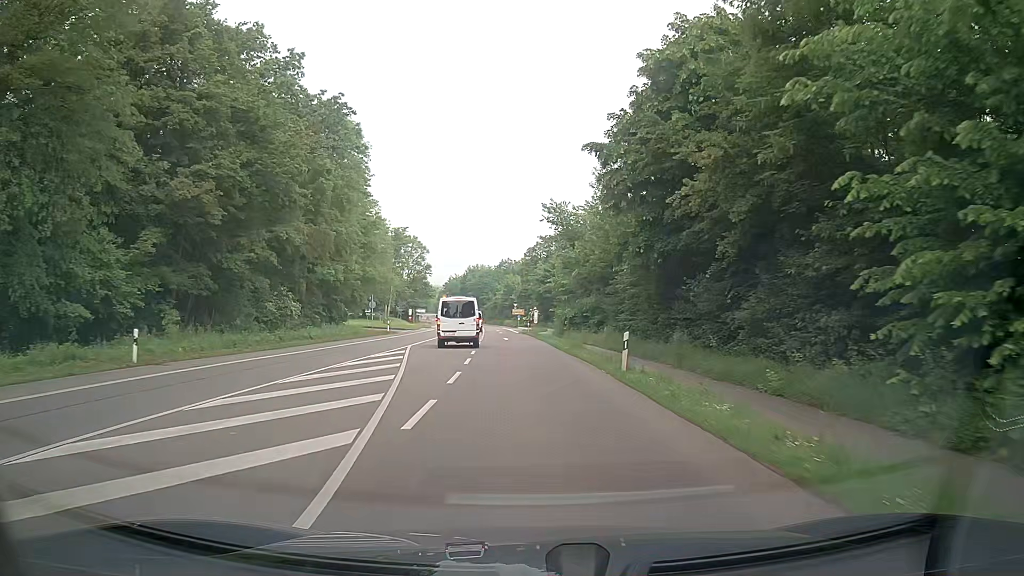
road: secondary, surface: asphalt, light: Day
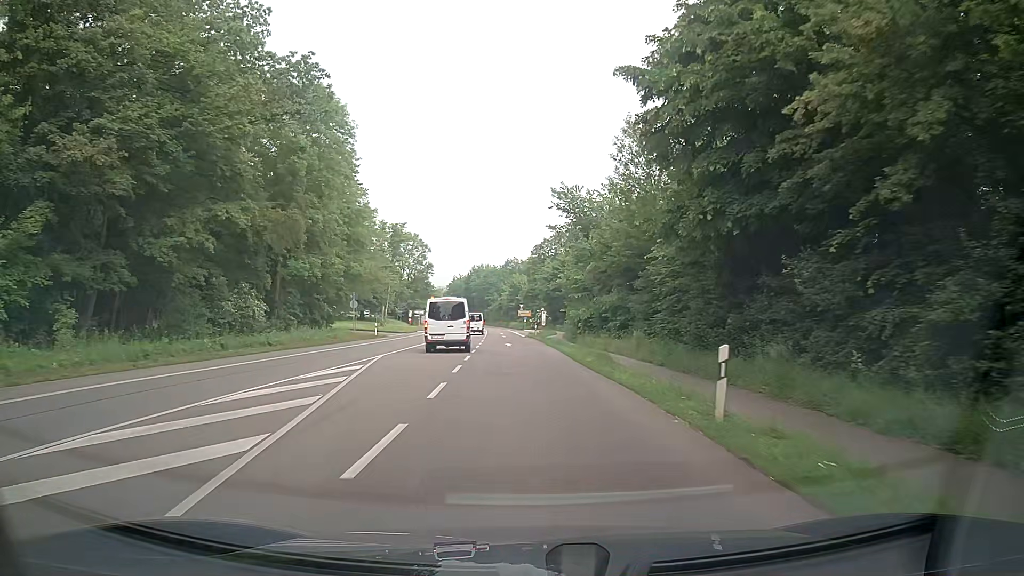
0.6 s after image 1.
(-0.1, +8.5) m; -1°
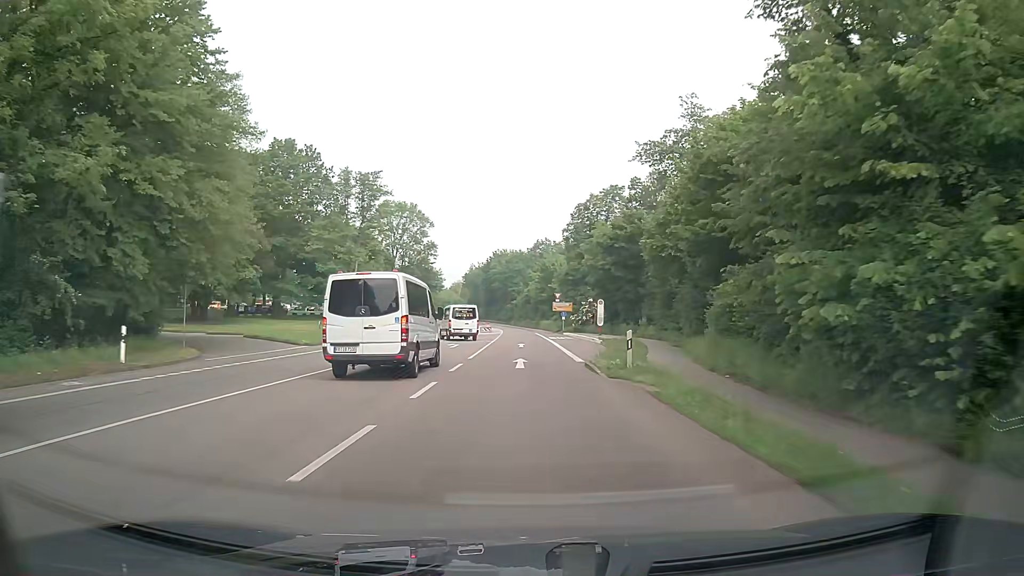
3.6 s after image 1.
(-1.0, +42.6) m; -3°
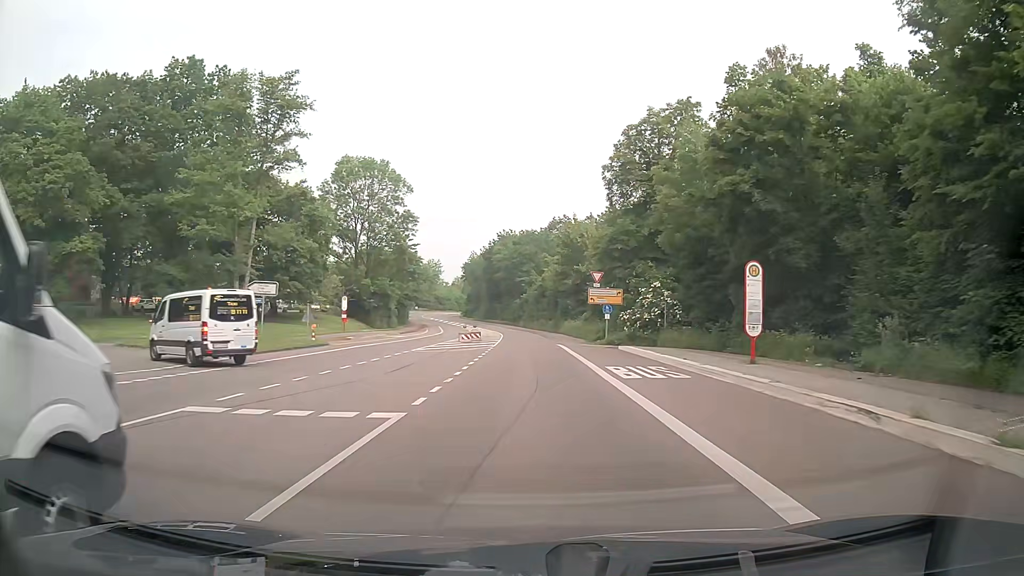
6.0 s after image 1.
(-0.2, +34.4) m; -1°
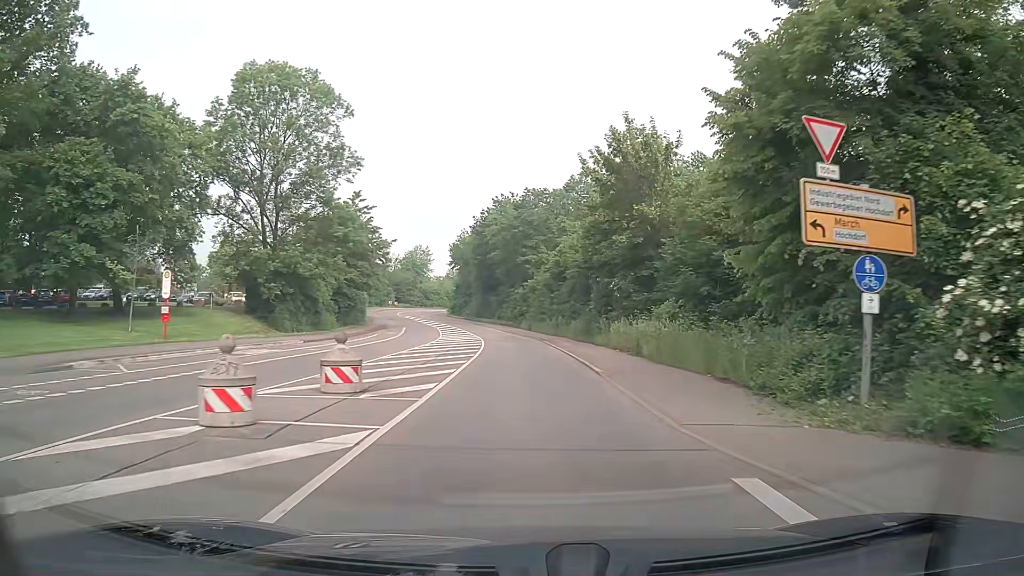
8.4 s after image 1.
(-0.3, +34.7) m; -1°
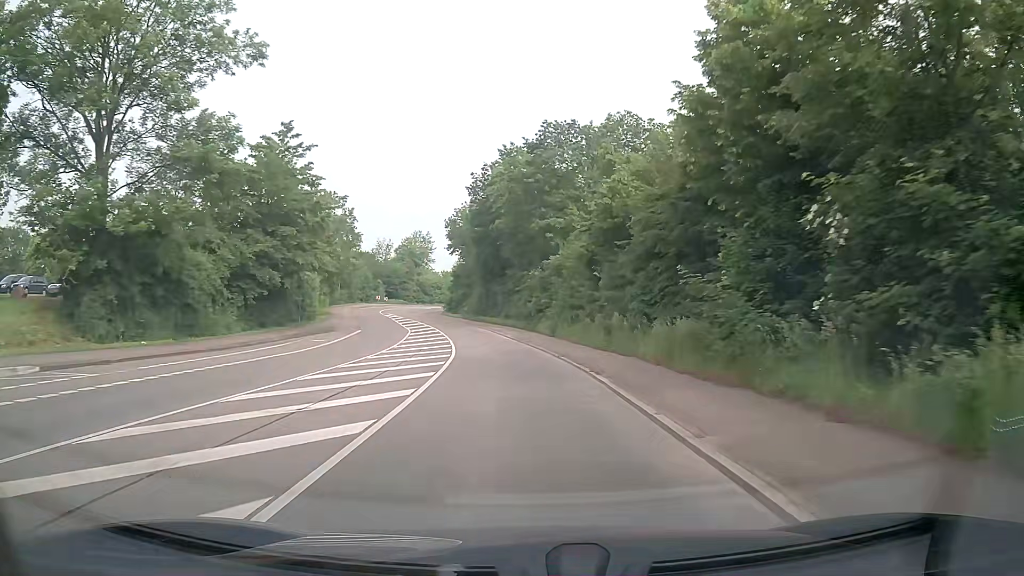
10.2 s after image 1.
(-0.2, +26.2) m; -1°
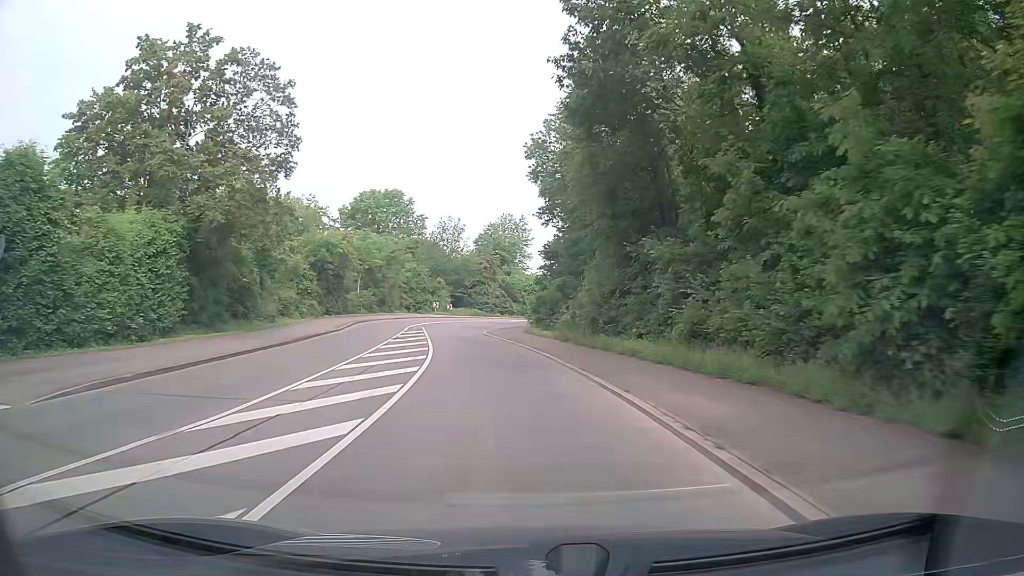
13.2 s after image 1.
(-3.1, +41.1) m; -10°
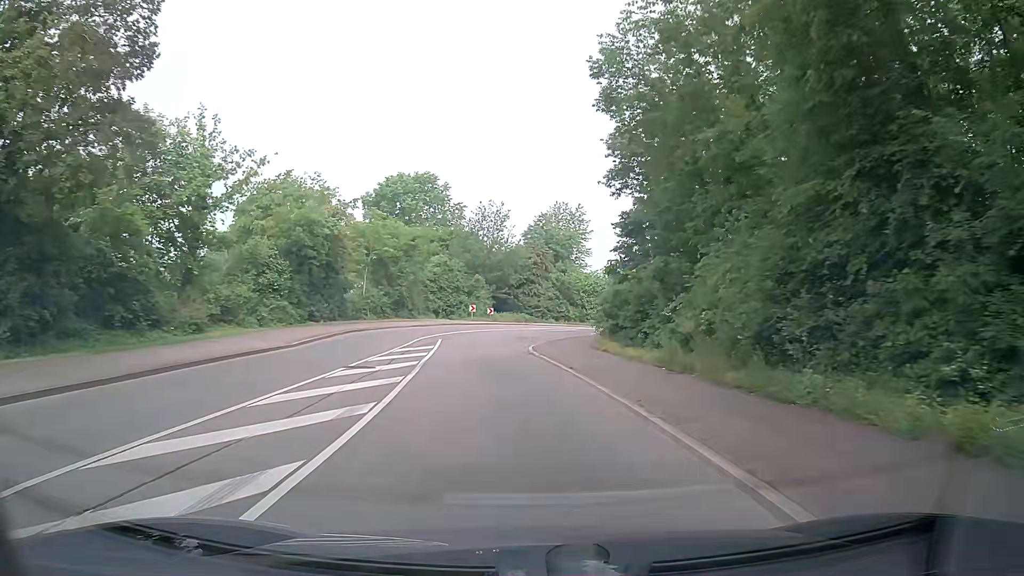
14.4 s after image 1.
(-0.7, +15.3) m; -4°
(0, +10) (-1, +20) (-2, +30) (-1, +40) (+1, +50) (+7, +58) (+15, +63) (+25, +66) (+33, +72) (+37, +81) m
